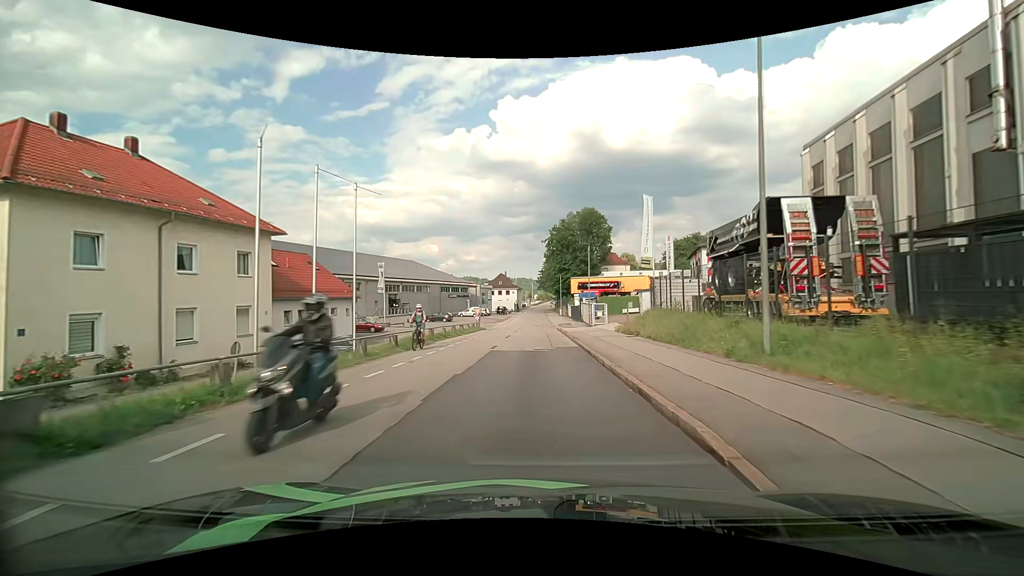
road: residential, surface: asphalt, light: Day
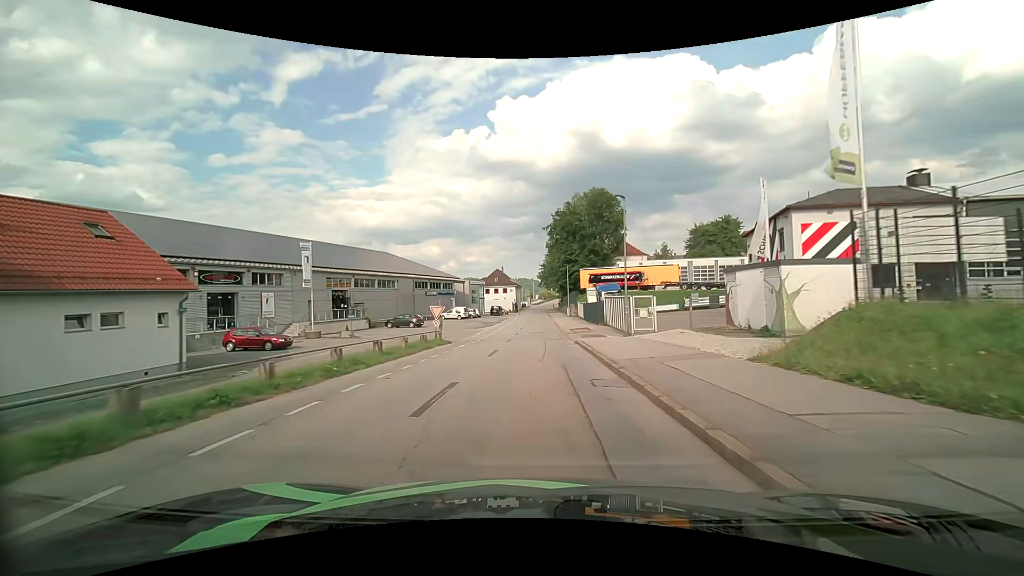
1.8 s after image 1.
(+0.1, +19.8) m; 0°
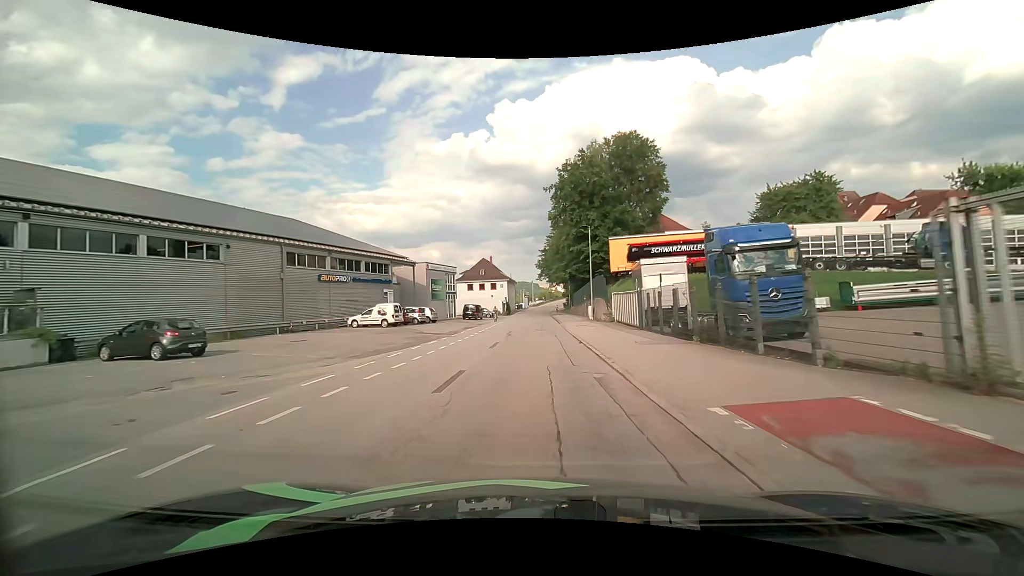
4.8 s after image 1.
(0.0, +35.0) m; 0°
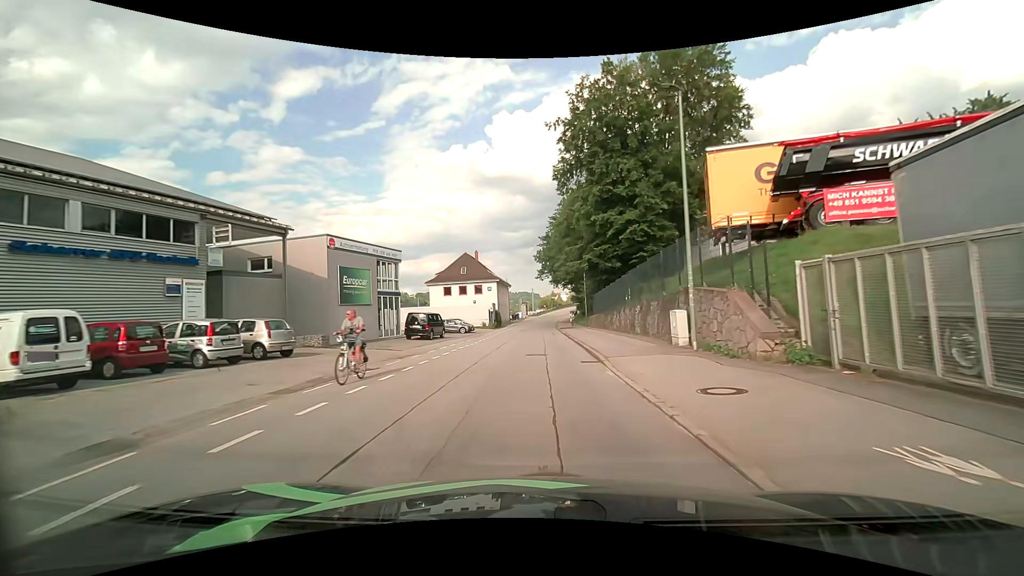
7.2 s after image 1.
(+0.1, +27.4) m; 0°
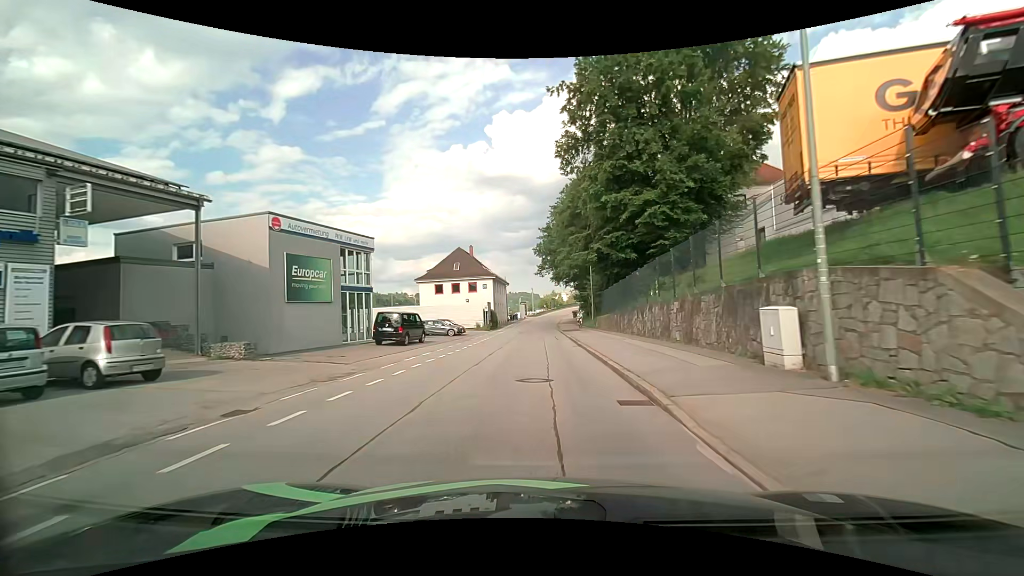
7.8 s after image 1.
(0.0, +6.8) m; 0°
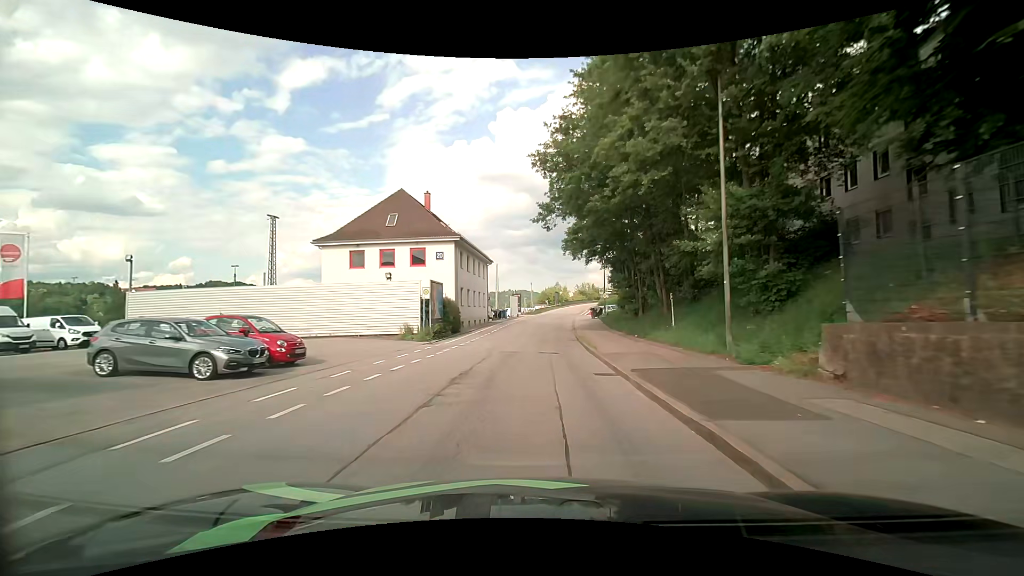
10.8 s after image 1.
(0.0, +33.7) m; 0°
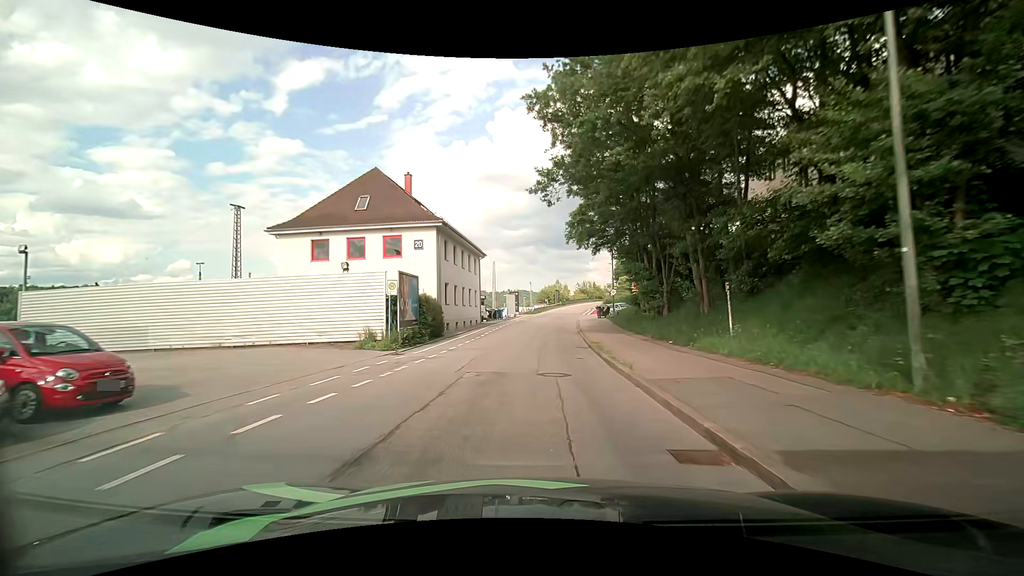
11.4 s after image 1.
(0.0, +6.7) m; 0°
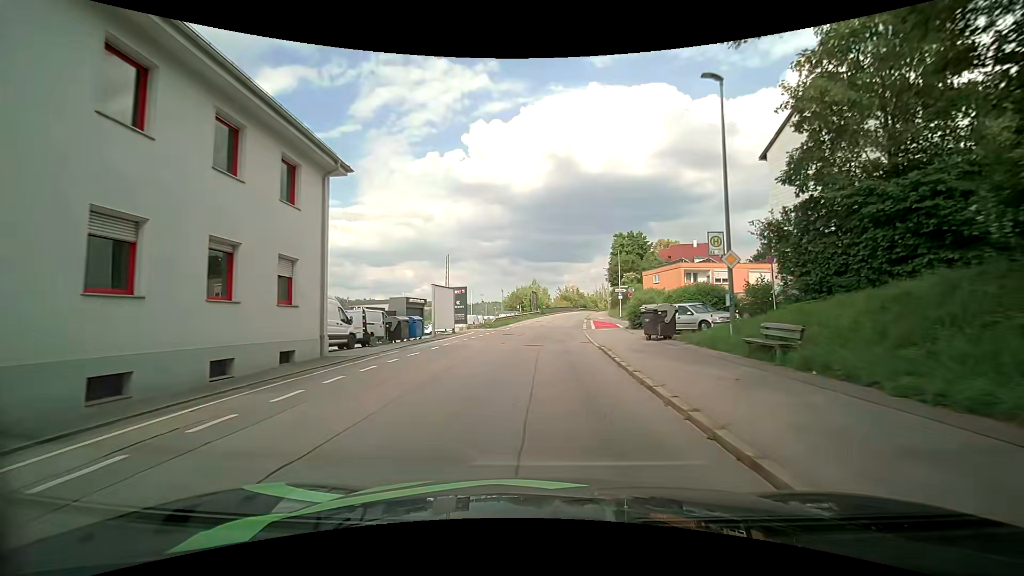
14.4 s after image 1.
(+0.6, +33.1) m; +4°
(0, +10) (0, +20) (0, +30) (+1, +40) (+2, +50) (+3, +60) (+4, +70) (+5, +80) (+6, +90) (+8, +100) m
